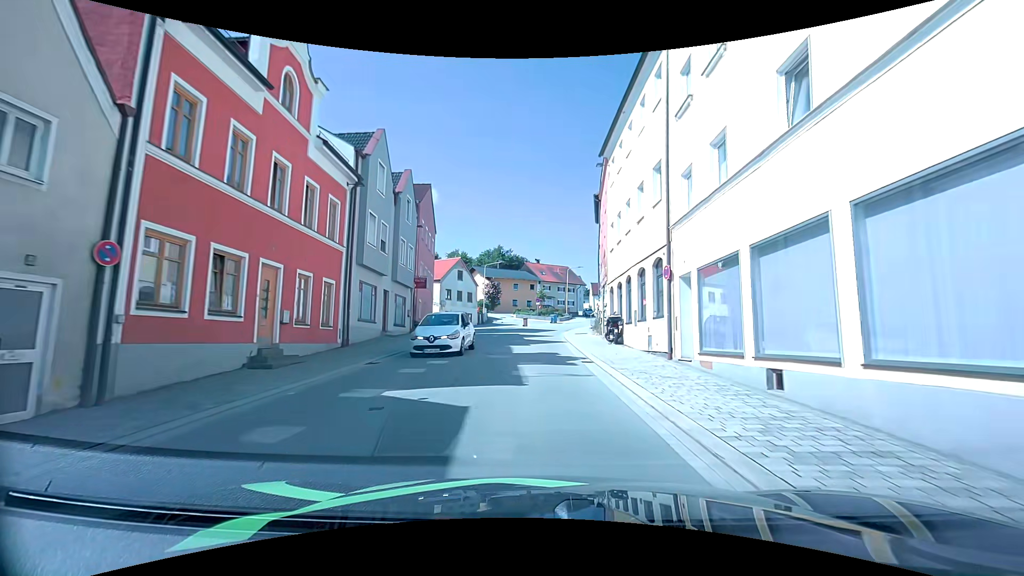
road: tertiary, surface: asphalt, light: Day
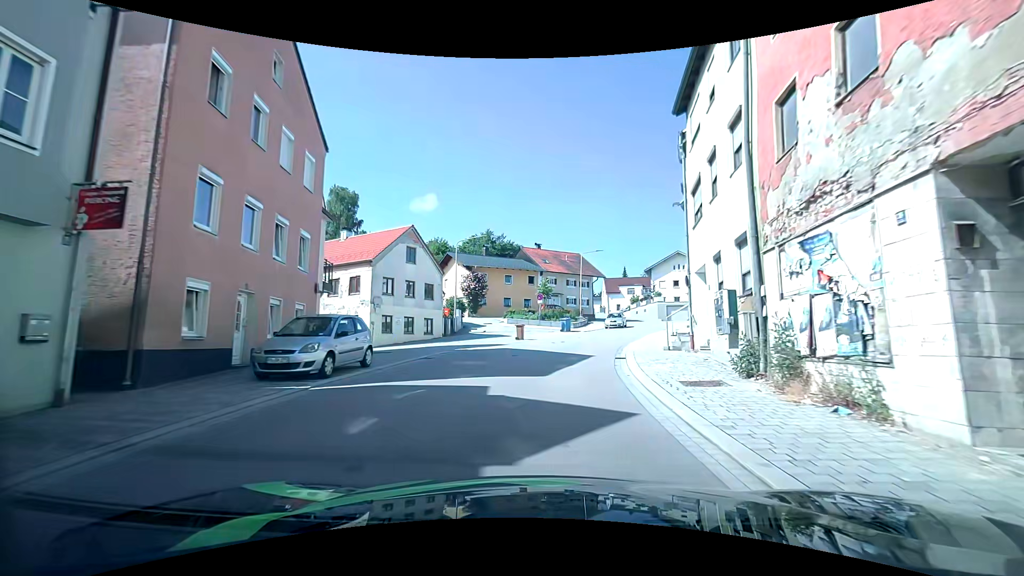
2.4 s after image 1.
(-0.4, +22.9) m; 0°
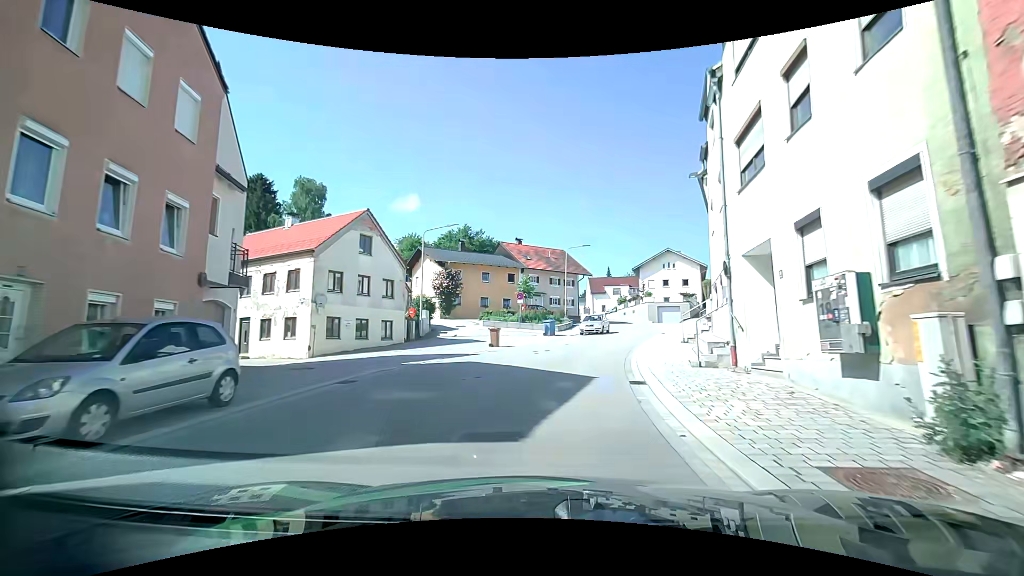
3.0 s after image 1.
(0.0, +5.5) m; +1°
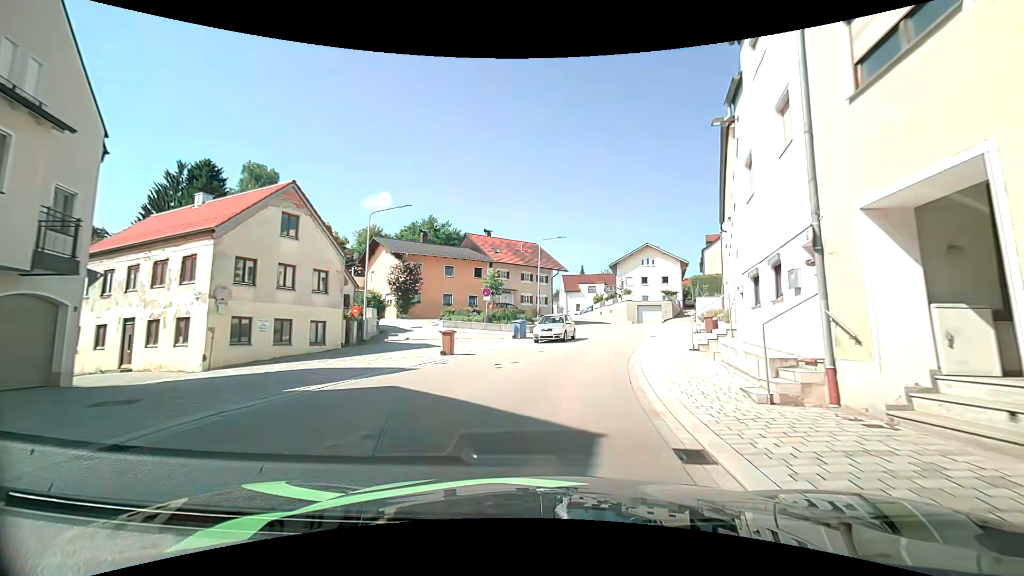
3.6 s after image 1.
(+0.1, +5.4) m; +3°
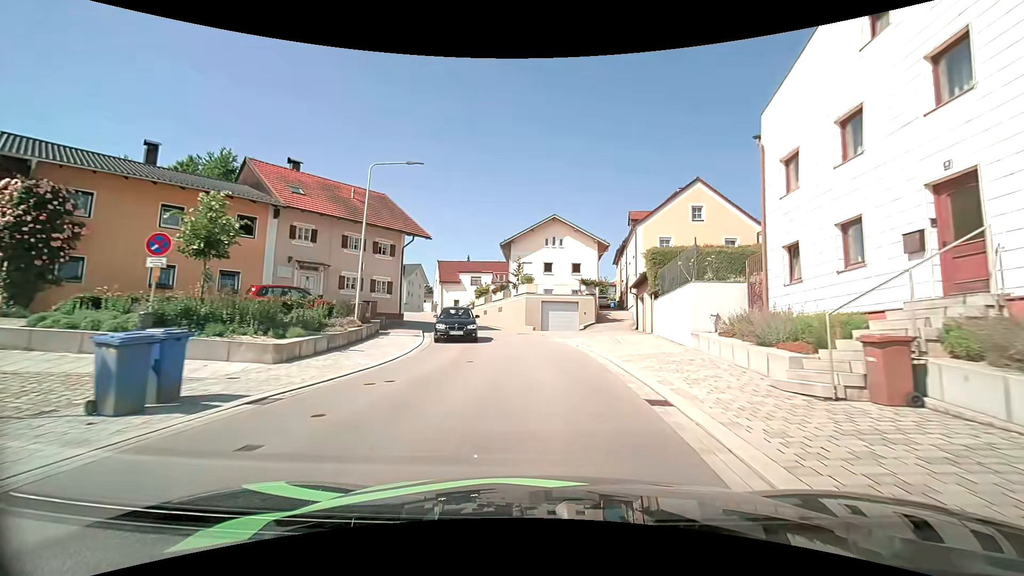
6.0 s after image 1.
(+2.9, +21.7) m; +13°
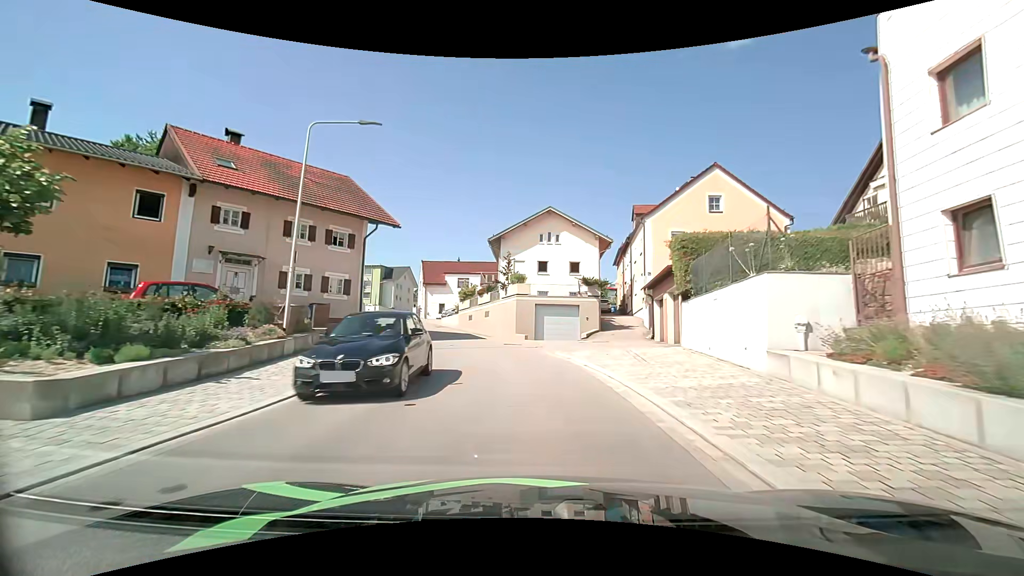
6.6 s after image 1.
(+0.1, +5.6) m; +1°
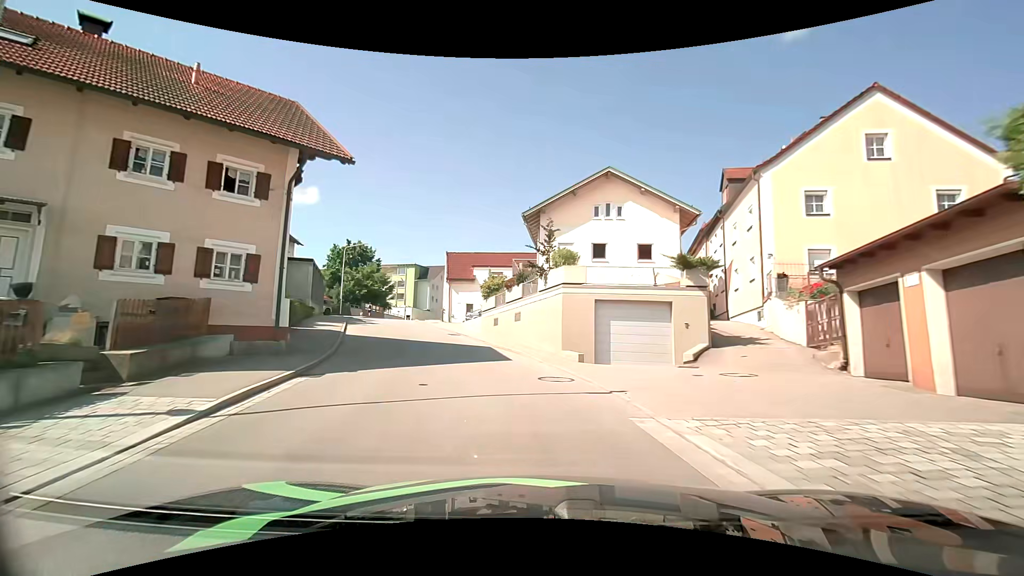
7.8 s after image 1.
(-0.3, +11.4) m; -5°
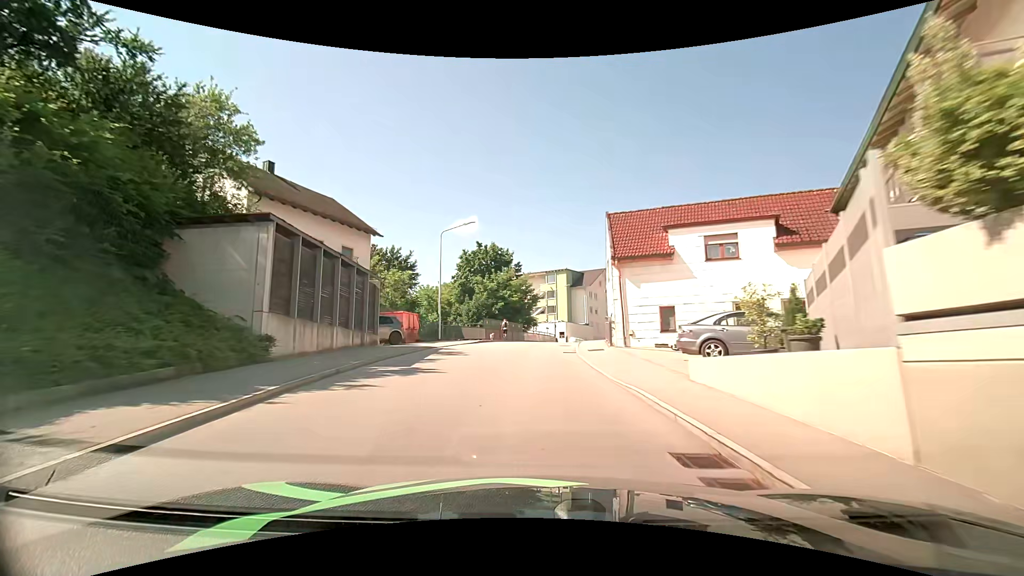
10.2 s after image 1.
(-4.1, +23.1) m; -18°
(0, +10) (0, +20) (0, +30) (+1, +40) (+3, +50) (+6, +59) (+9, +69) (+12, +78) (+16, +88) (+19, +97) m
